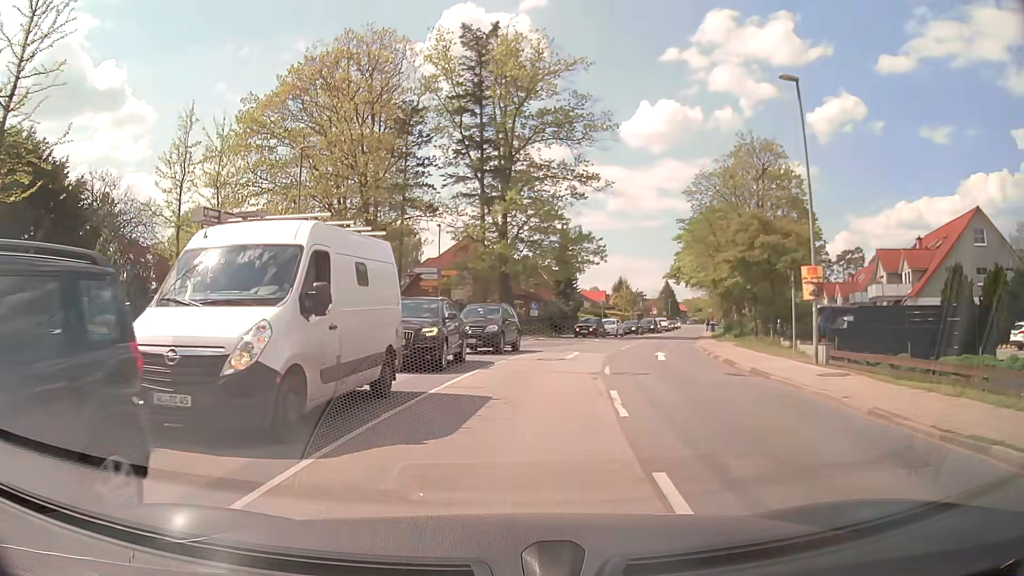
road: tertiary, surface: asphalt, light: Day
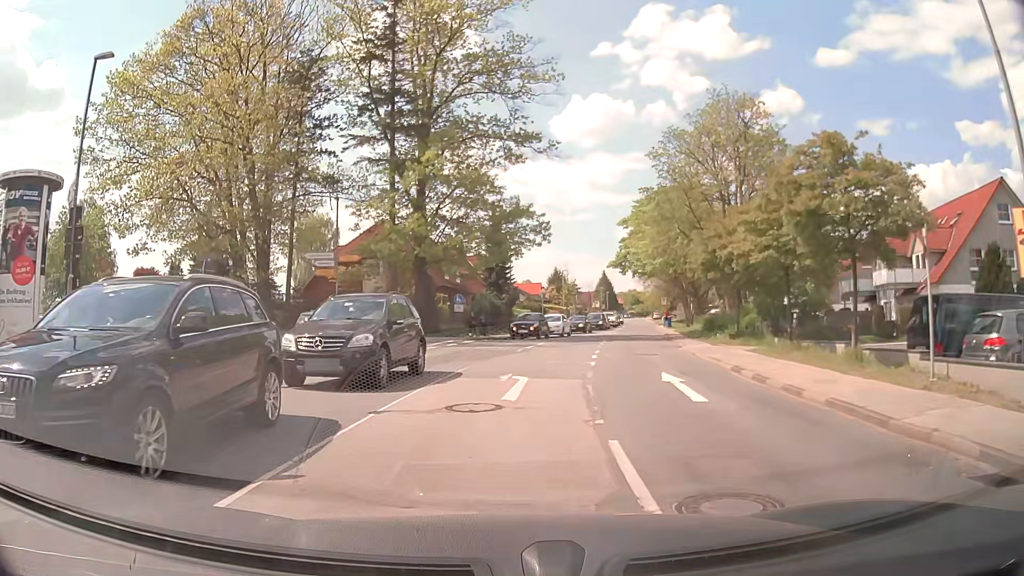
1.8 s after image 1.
(+0.7, +10.5) m; +5°
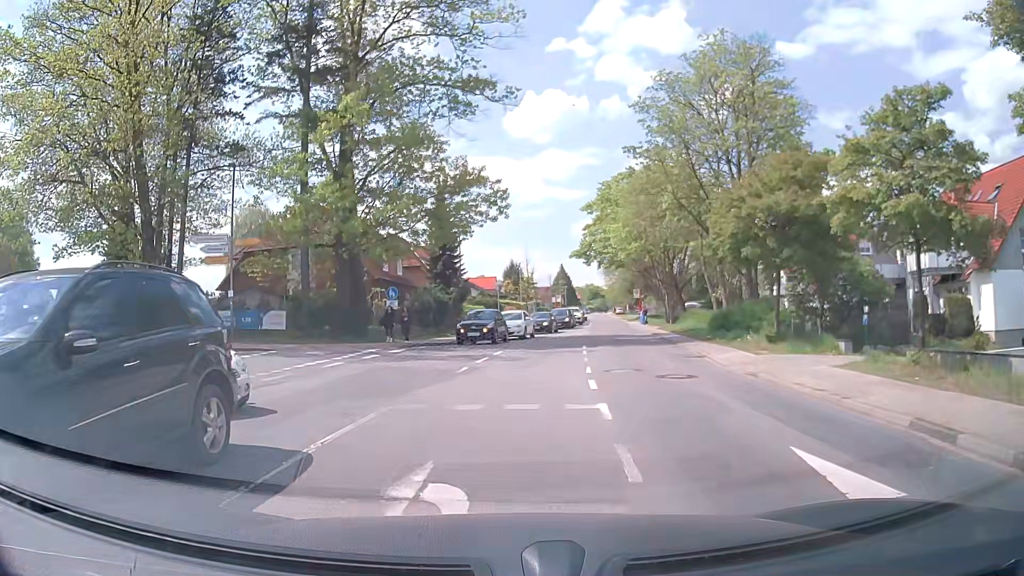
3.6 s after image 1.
(+0.3, +8.9) m; +4°
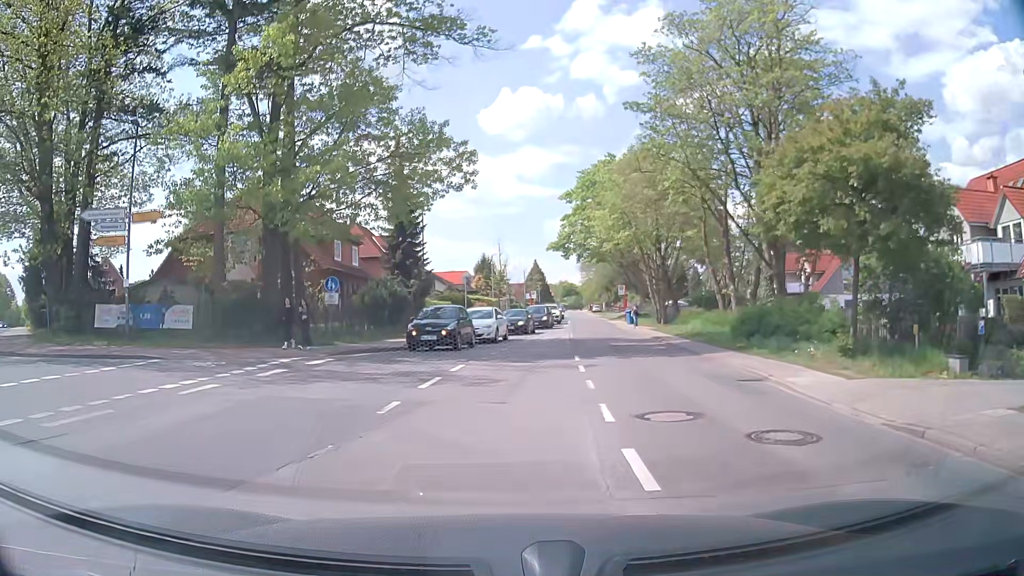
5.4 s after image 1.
(+0.1, +6.4) m; +2°
